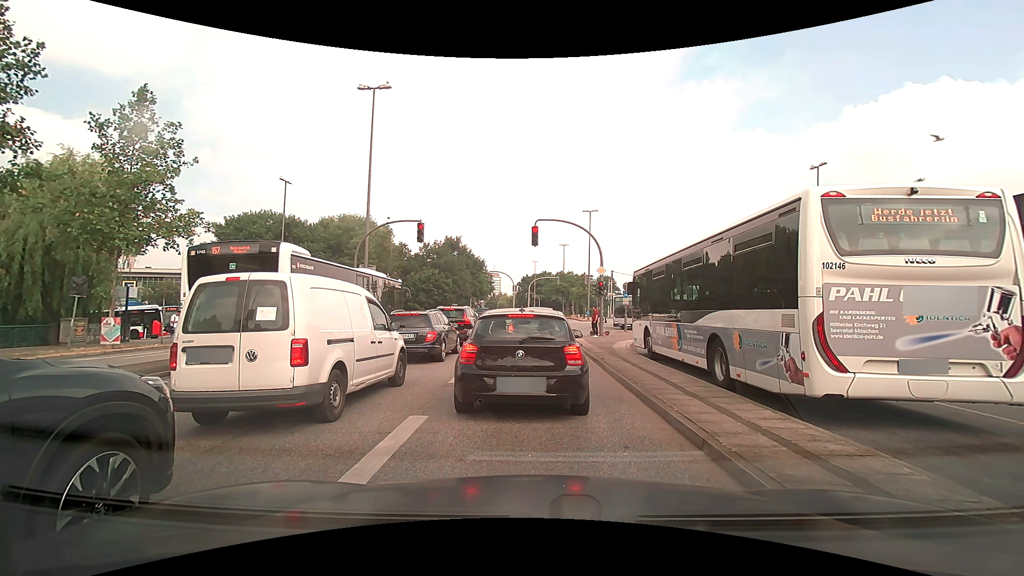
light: Day
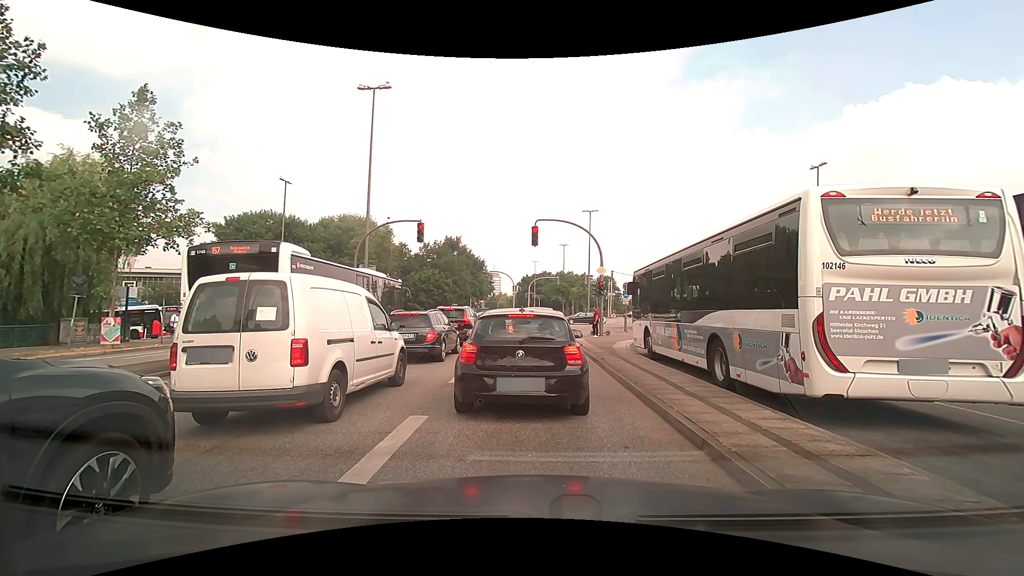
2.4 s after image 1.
(0.0, 0.0) m; 0°
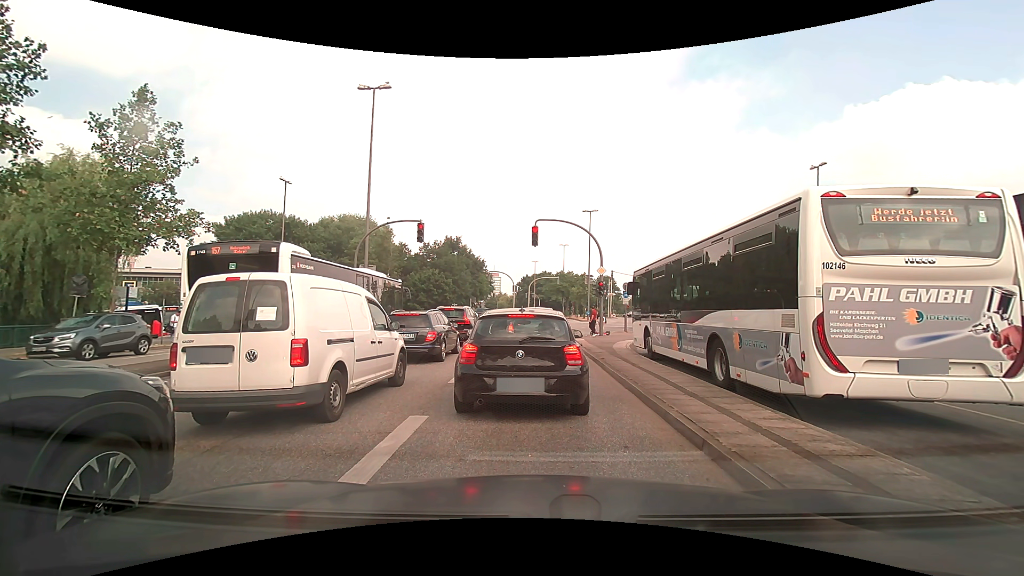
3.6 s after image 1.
(0.0, 0.0) m; 0°
(0, +10) (+1, +20) (+1, +30) (+4, +40) (+8, +49) (+11, +58) (+14, +68) (+16, +78) (+17, +88) (+17, +98) m
